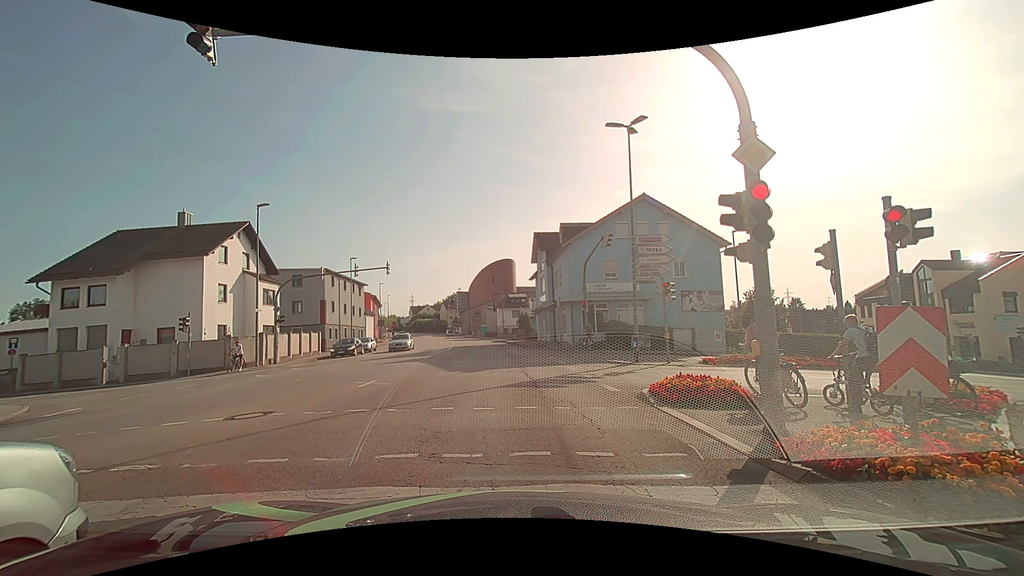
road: tertiary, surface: asphalt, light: Day
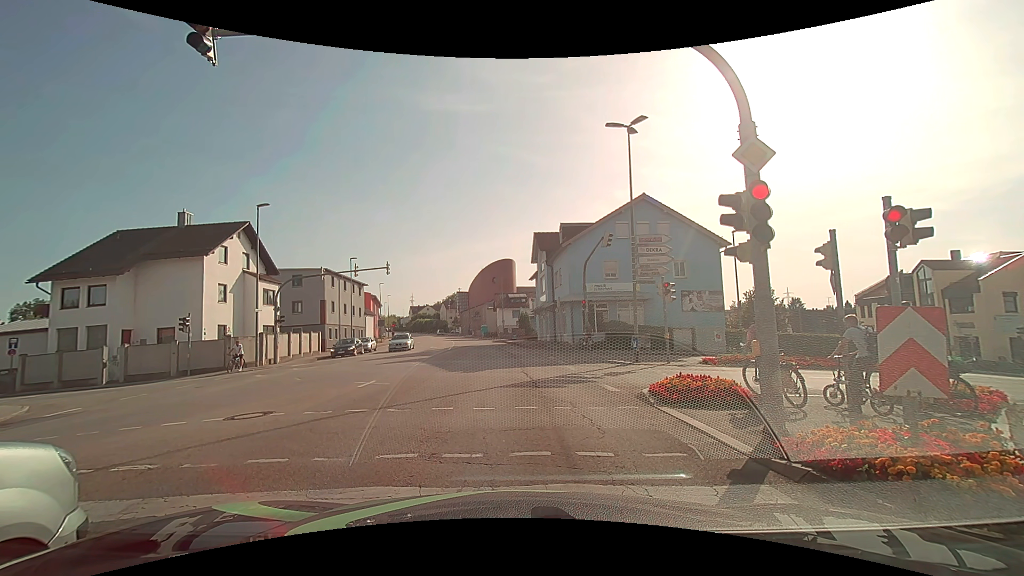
(0.0, 0.0) m; 0°
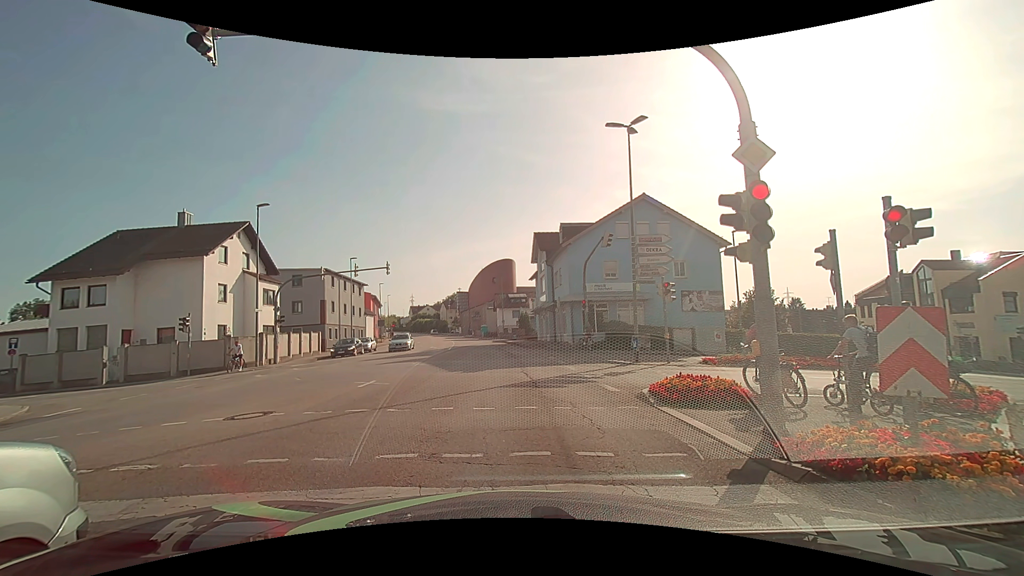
(0.0, 0.0) m; 0°
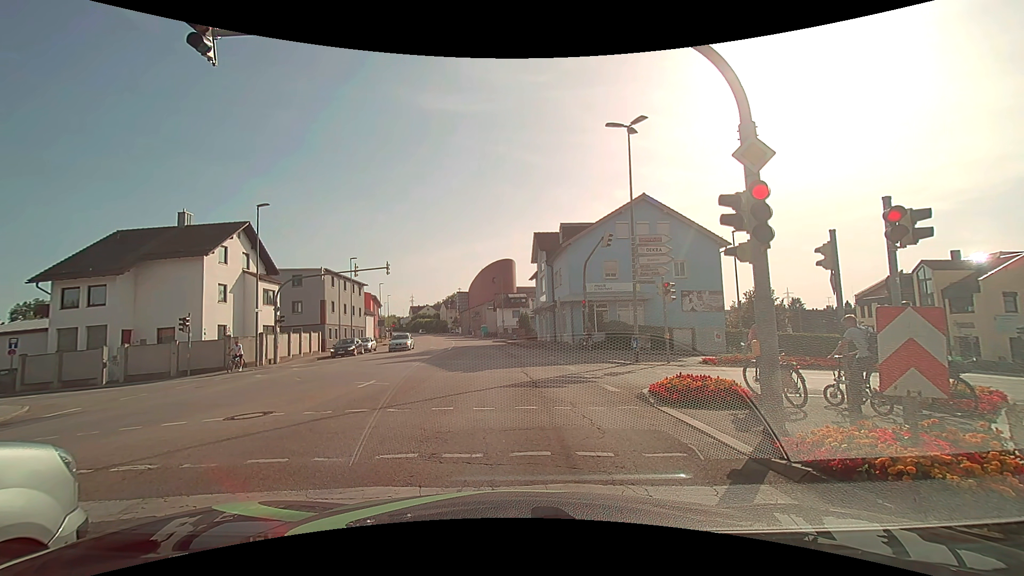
(0.0, 0.0) m; 0°
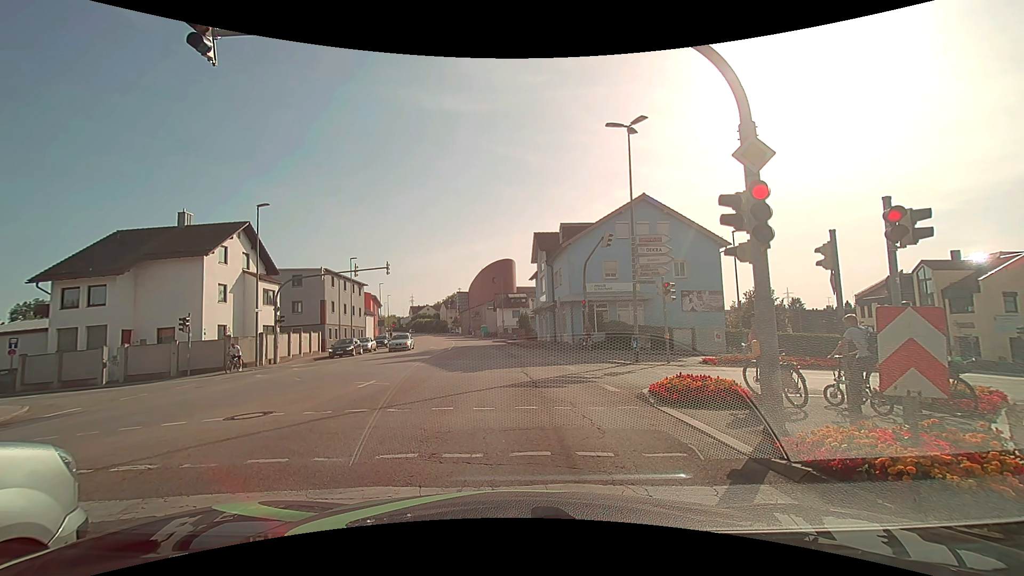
(0.0, 0.0) m; 0°
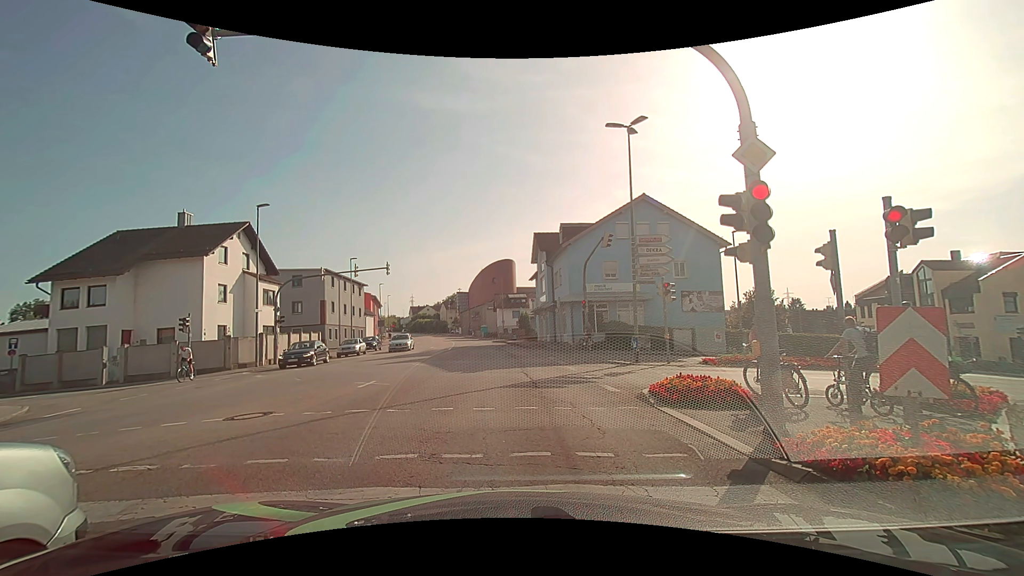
(0.0, 0.0) m; 0°
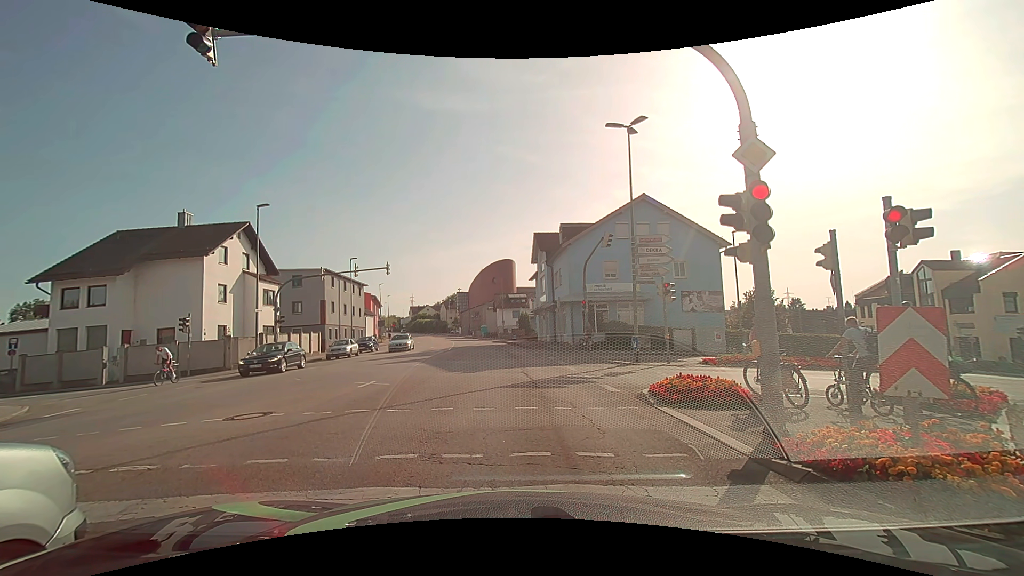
(0.0, 0.0) m; 0°
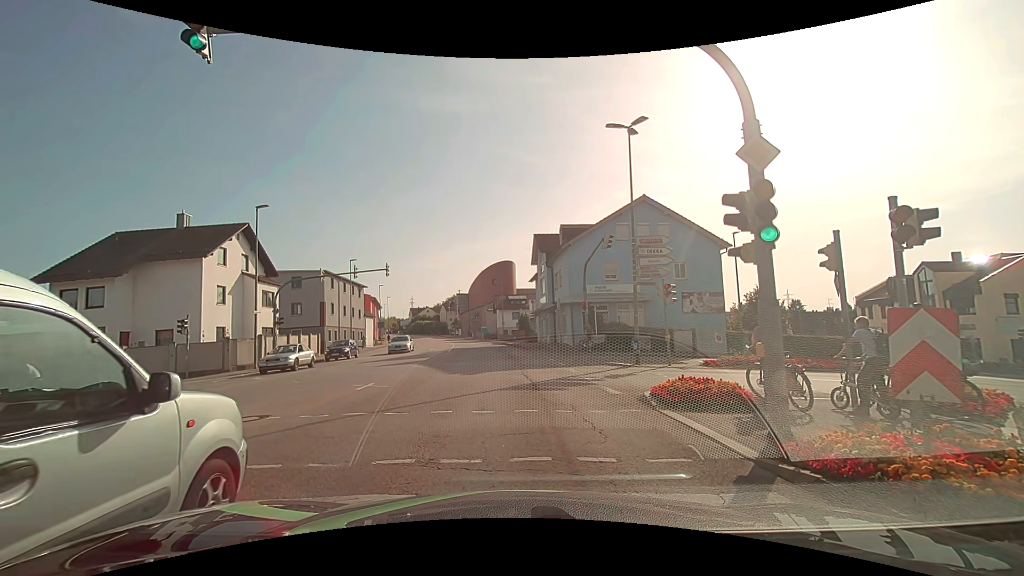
(0.0, +0.1) m; 0°
(0, +10) (0, +20) (-1, +30) (-2, +40) (-3, +50) (-5, +60) (-6, +70) (-8, +79) (-10, +89) (-12, +99) m
